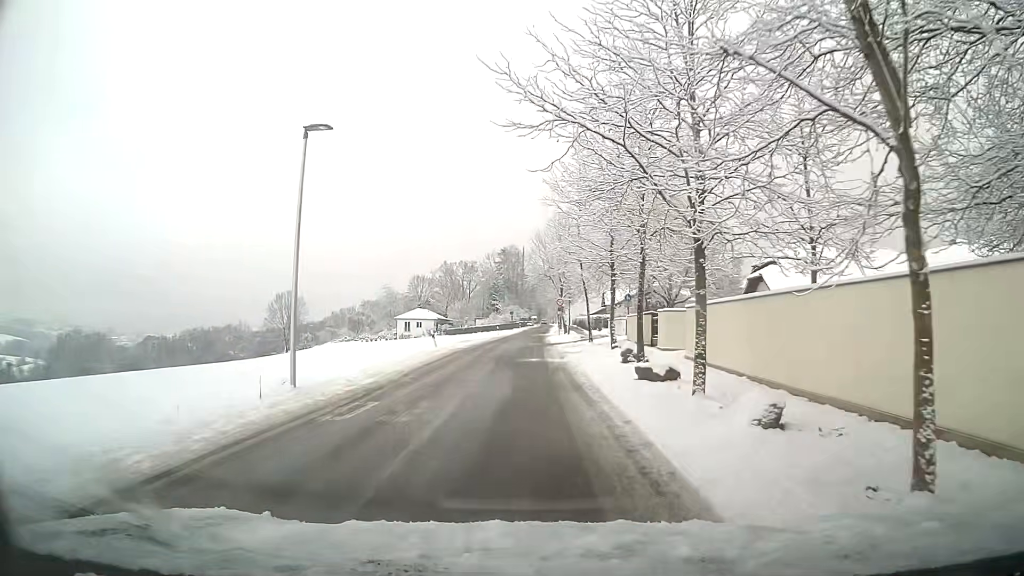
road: residential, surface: asphalt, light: Day
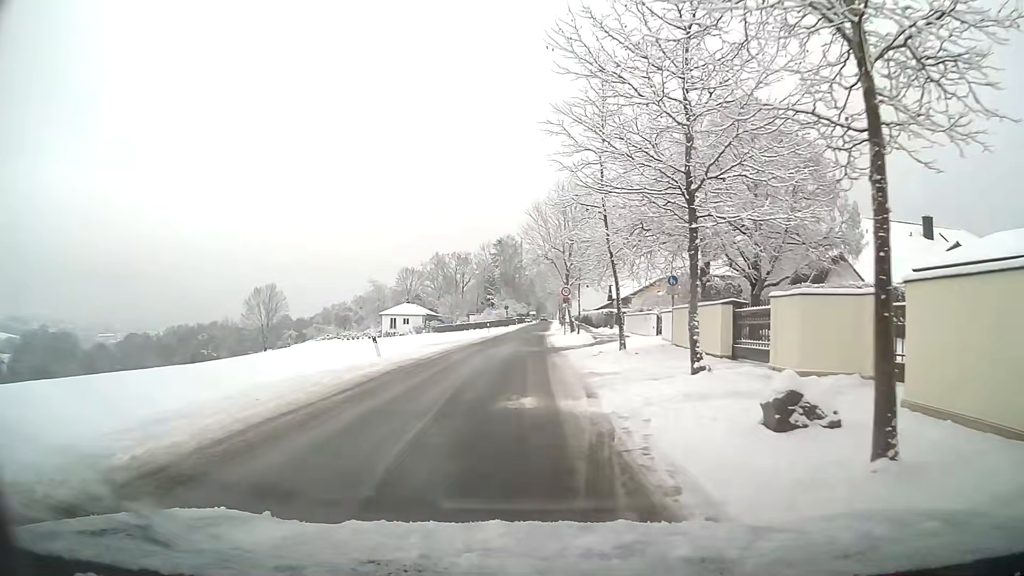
(0.0, +13.1) m; 0°
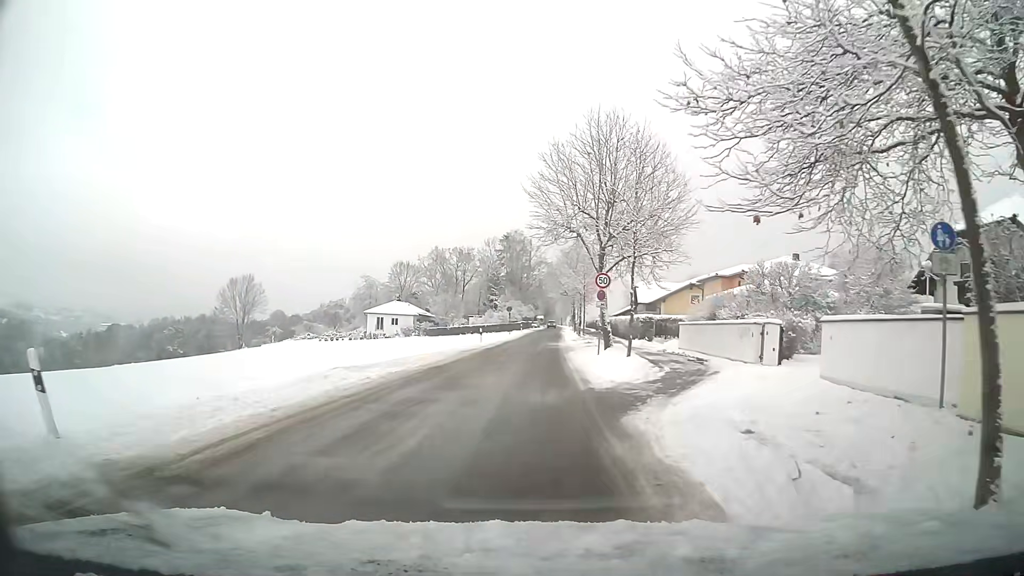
(-0.1, +17.5) m; 0°
